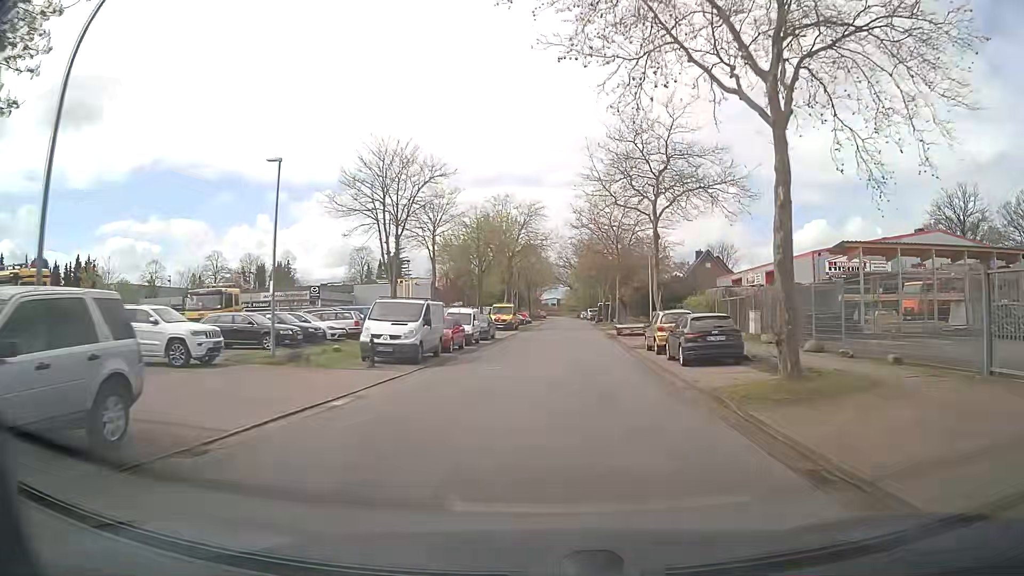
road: residential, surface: asphalt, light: Day
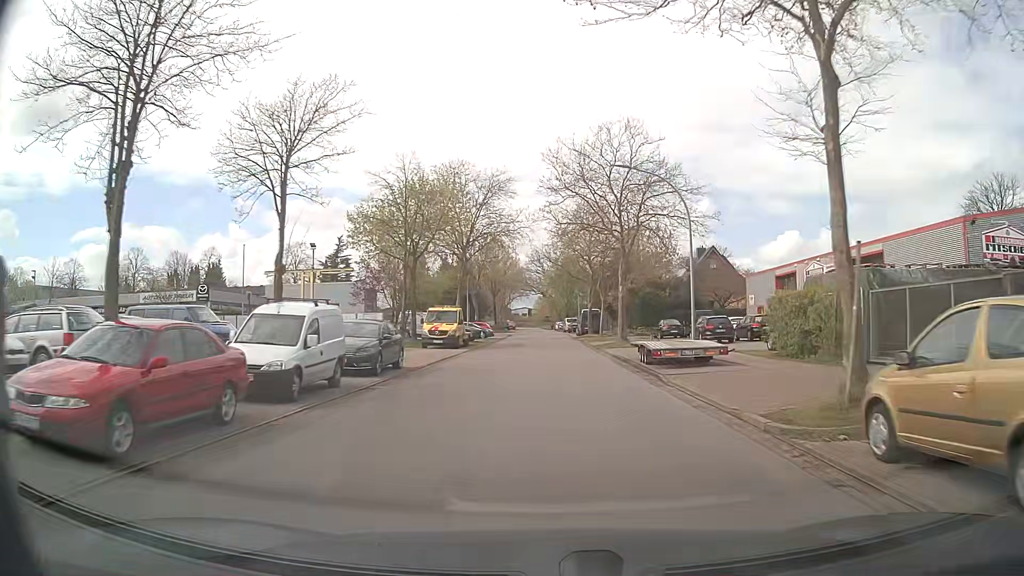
(+0.7, +20.4) m; +3°
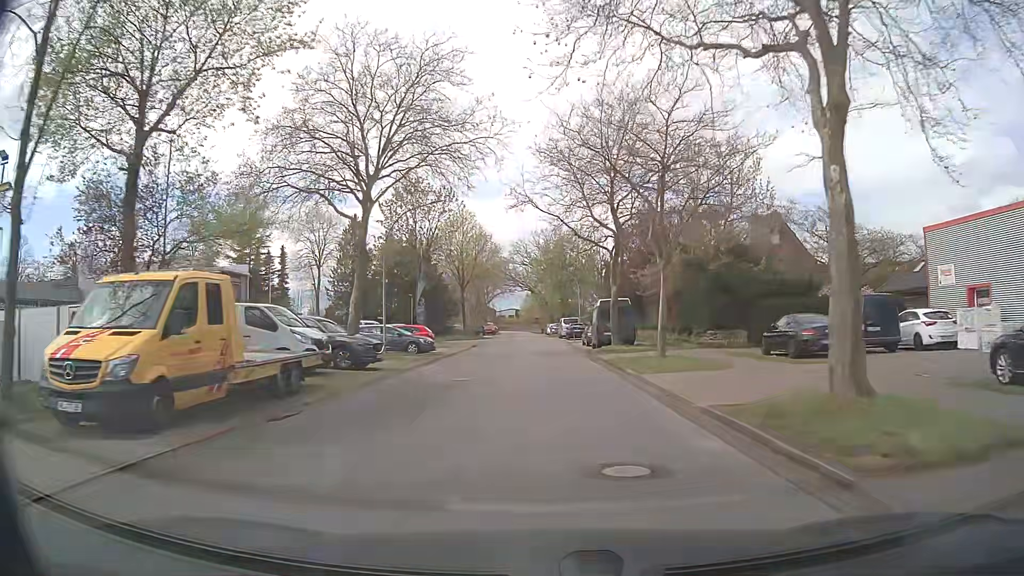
(+0.4, +28.7) m; +1°
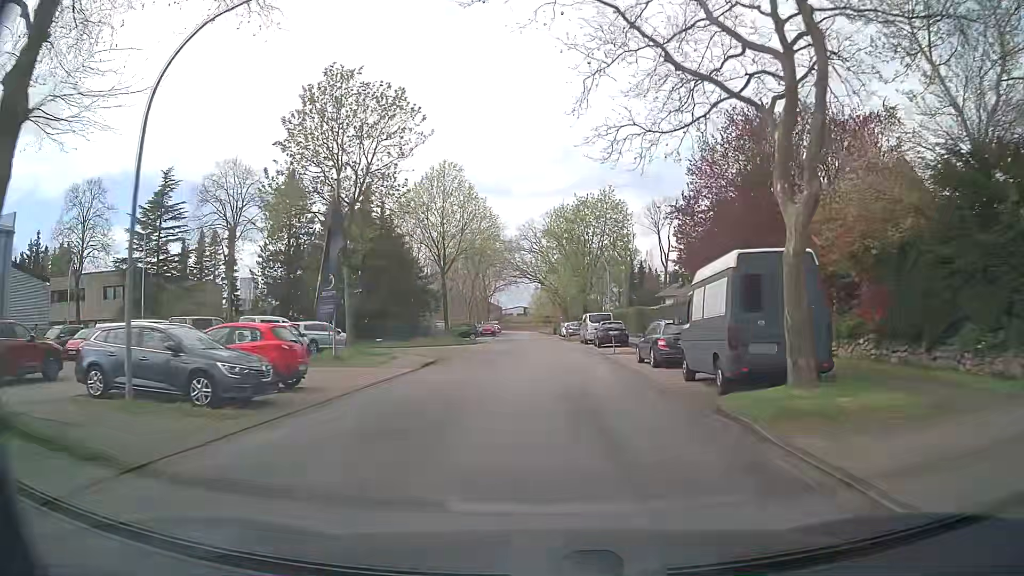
(-0.3, +22.1) m; -1°
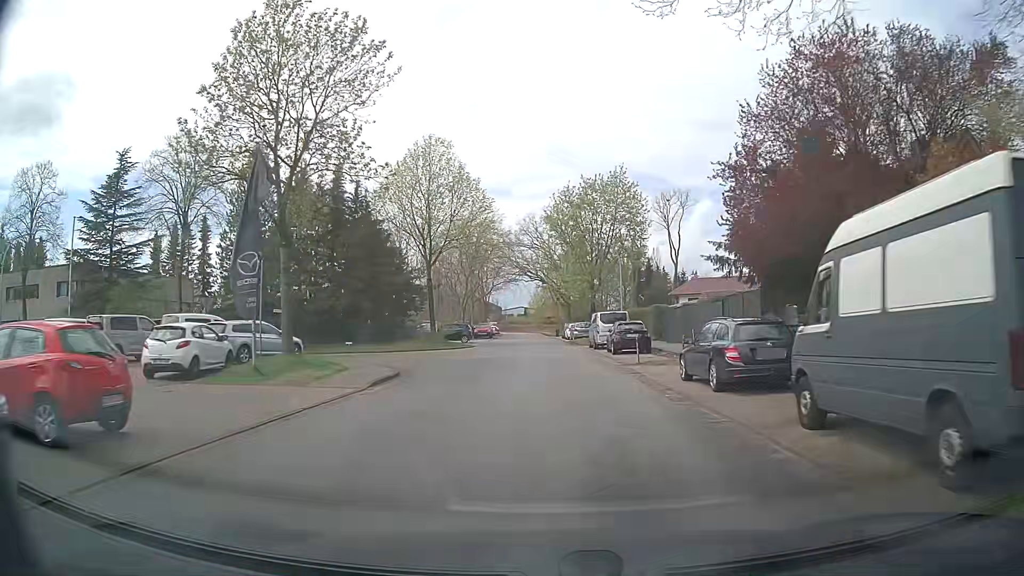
(0.0, +7.4) m; 0°
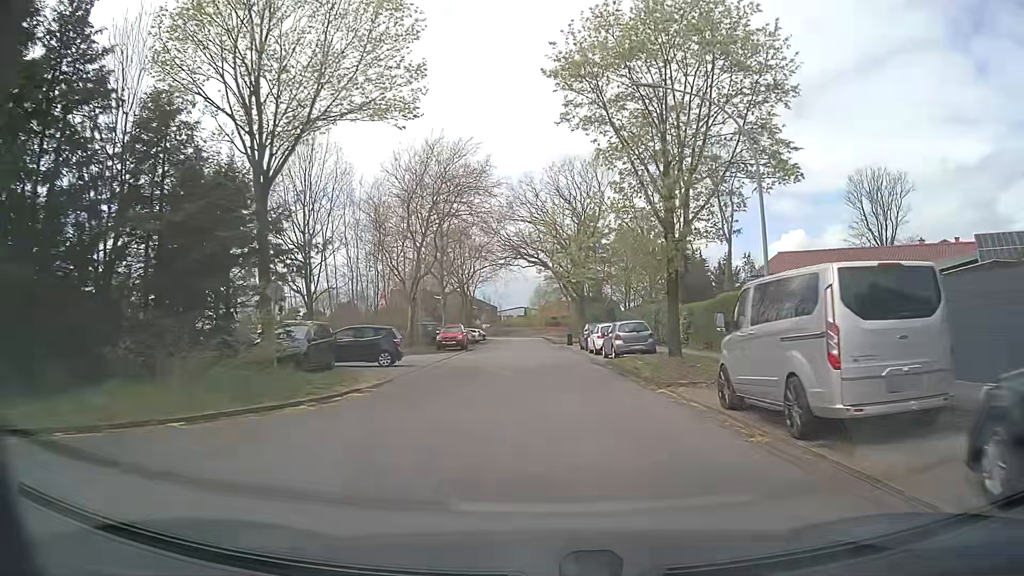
(0.0, +28.7) m; 0°
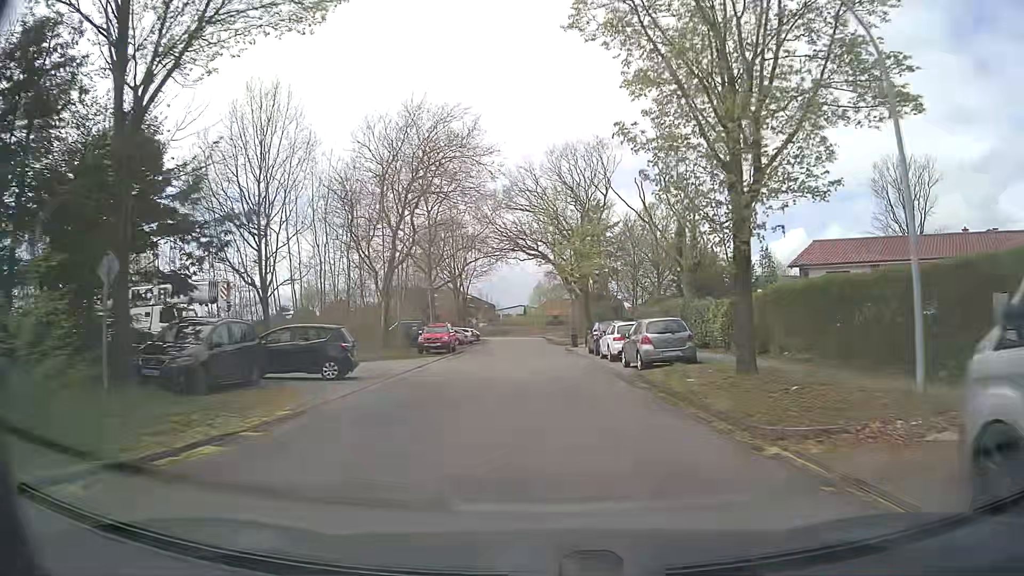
(0.0, +6.9) m; 0°
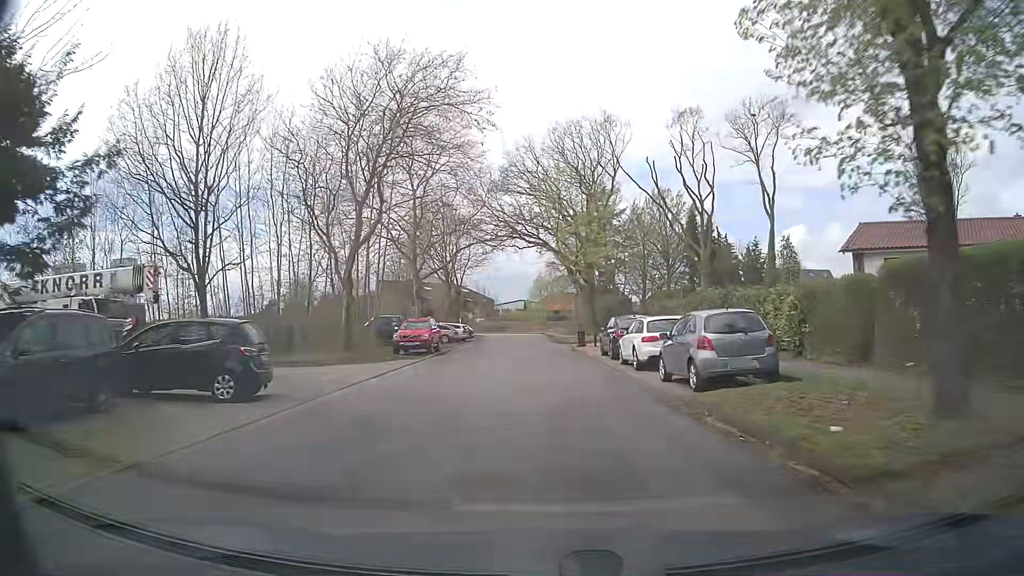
(0.0, +6.9) m; 0°
(0, +10) (0, +20) (0, +30) (0, +40) (0, +50) (-1, +60) (-1, +70) (-1, +80) (-5, +89) (-10, +98) m
